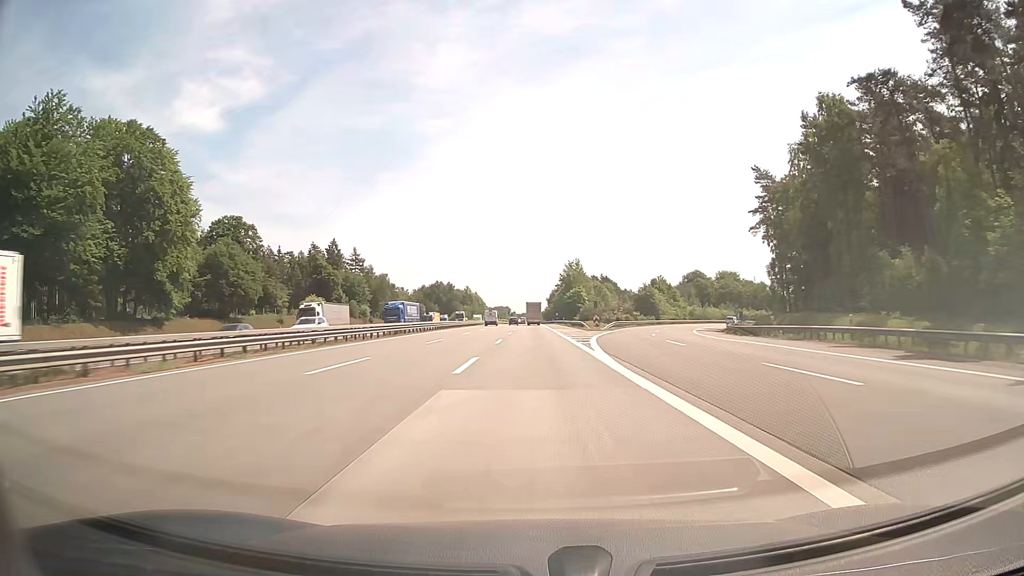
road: motorway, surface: concrete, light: Day
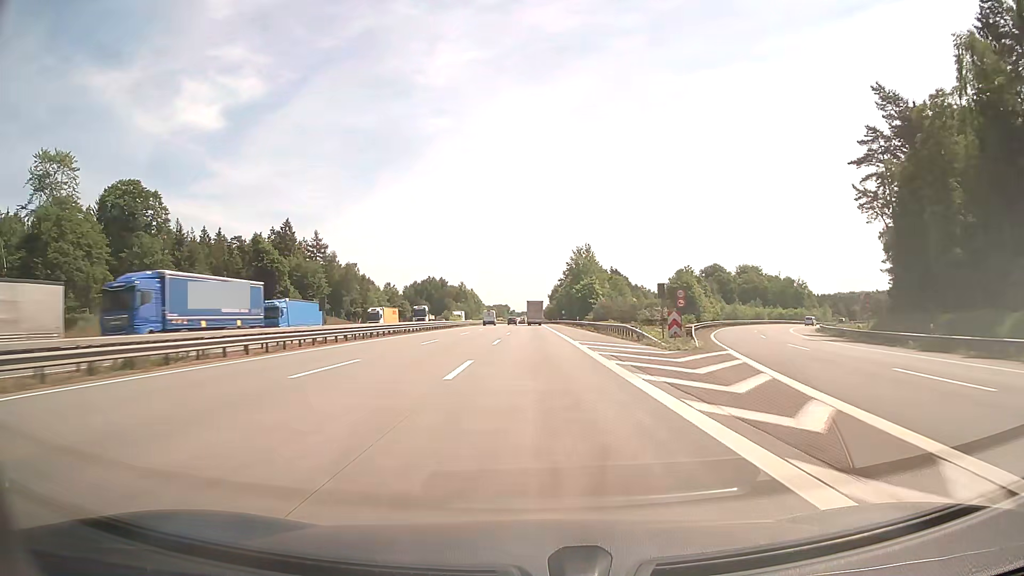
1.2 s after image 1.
(0.0, +37.8) m; 0°
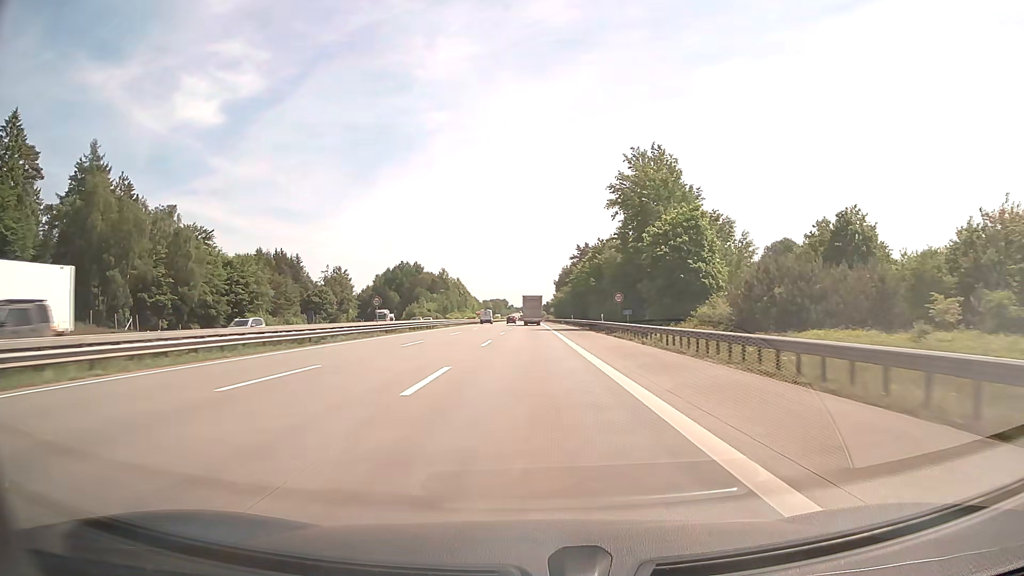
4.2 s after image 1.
(+0.3, +93.6) m; 0°
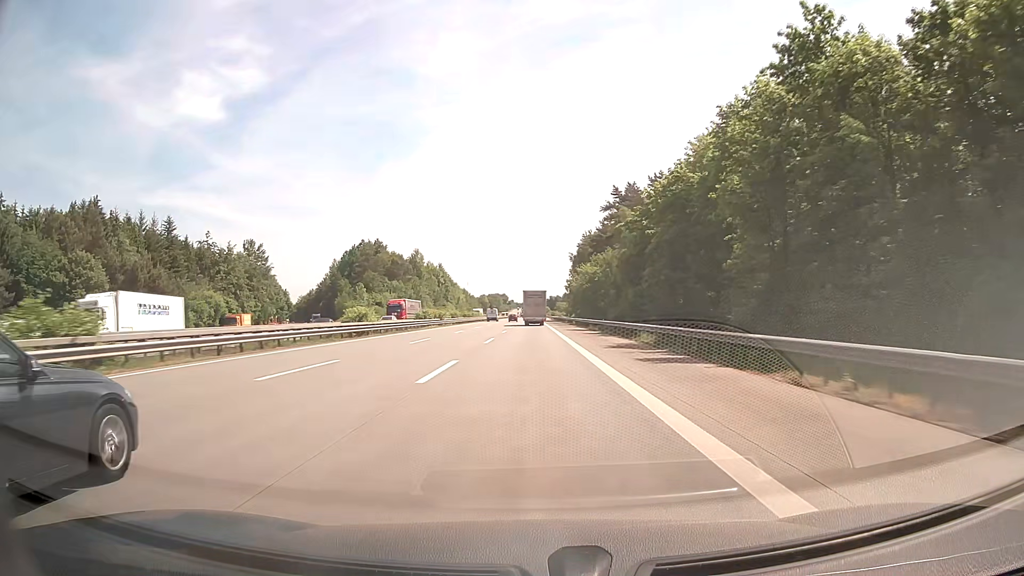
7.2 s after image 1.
(-0.1, +88.2) m; 0°
(0, +10) (0, +20) (0, +30) (0, +40) (0, +50) (0, +60) (0, +70) (-1, +80) (-1, +90) (-1, +100) m
